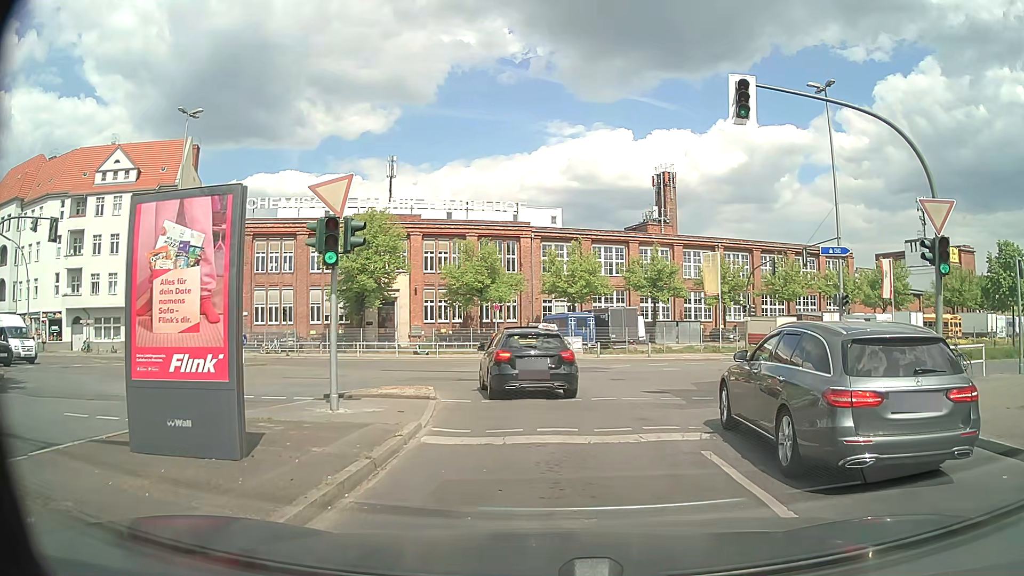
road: tertiary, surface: asphalt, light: Day
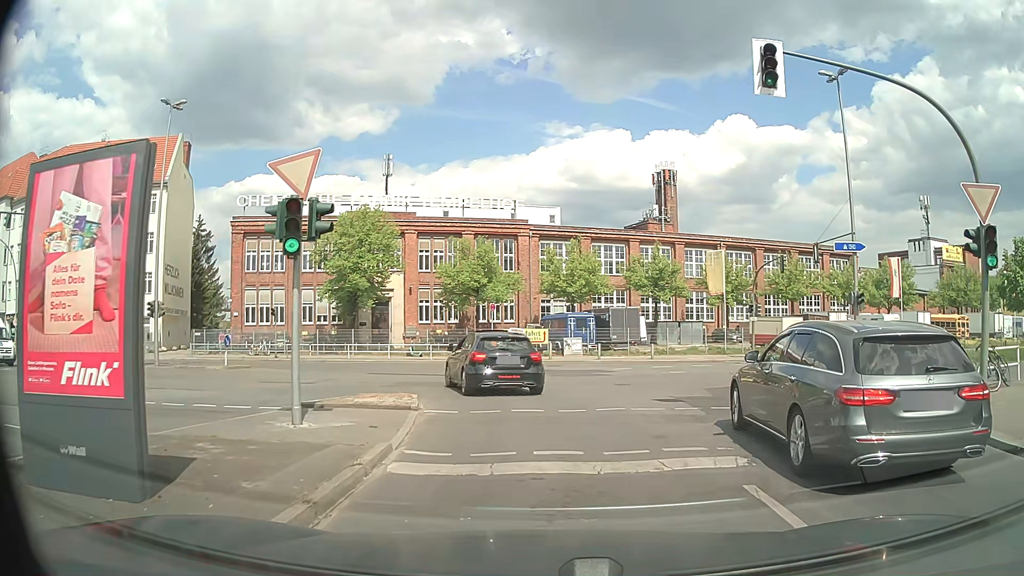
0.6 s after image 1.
(0.0, +1.9) m; -1°
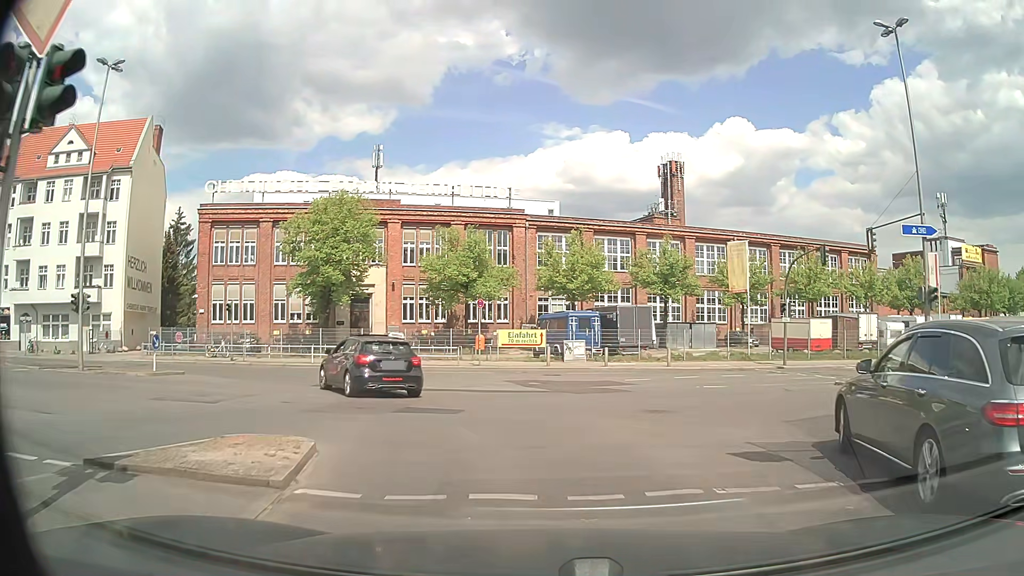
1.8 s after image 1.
(0.0, +6.3) m; -1°
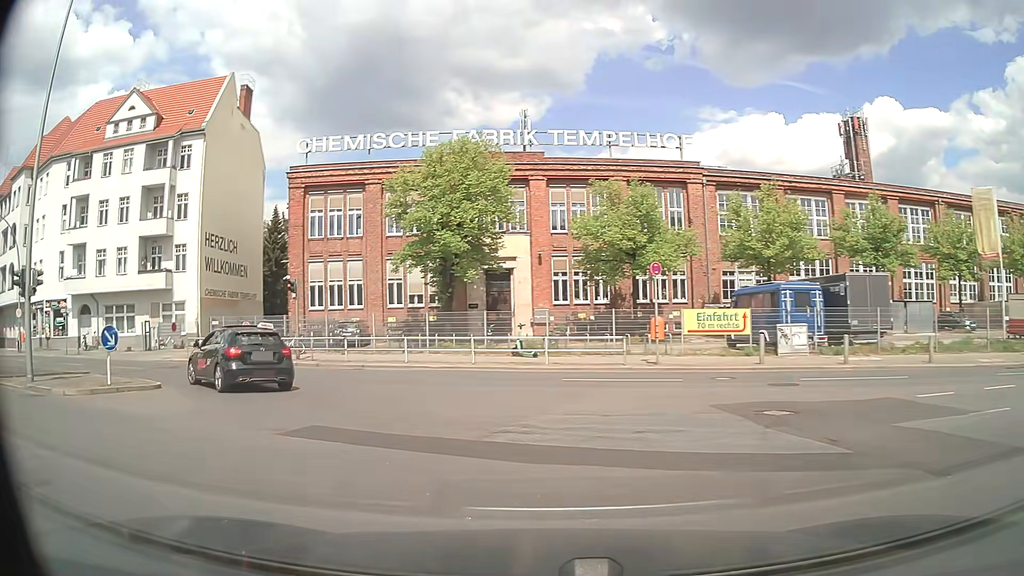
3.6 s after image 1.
(-0.8, +11.6) m; -13°
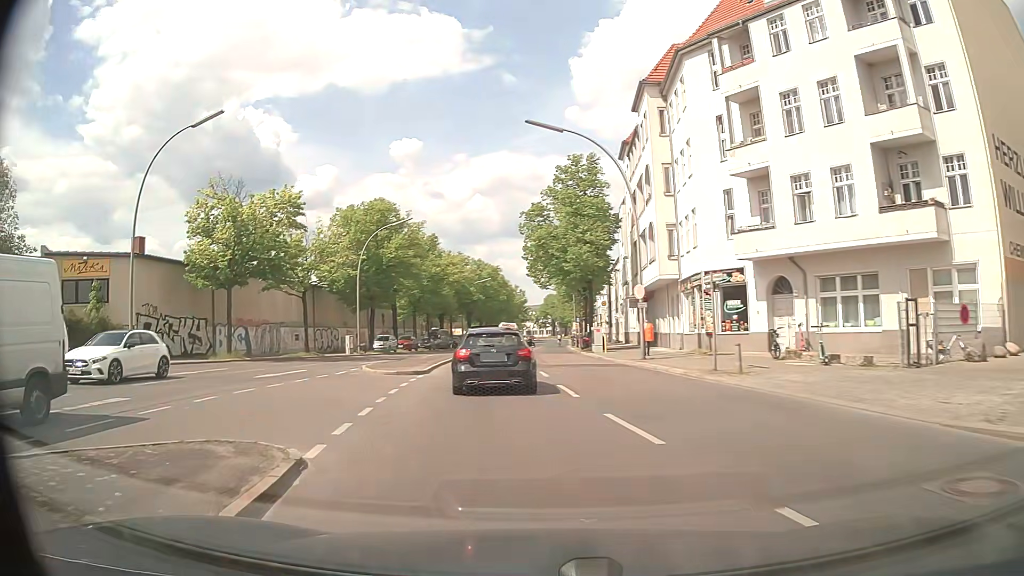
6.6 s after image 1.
(-12.2, +20.2) m; -64°
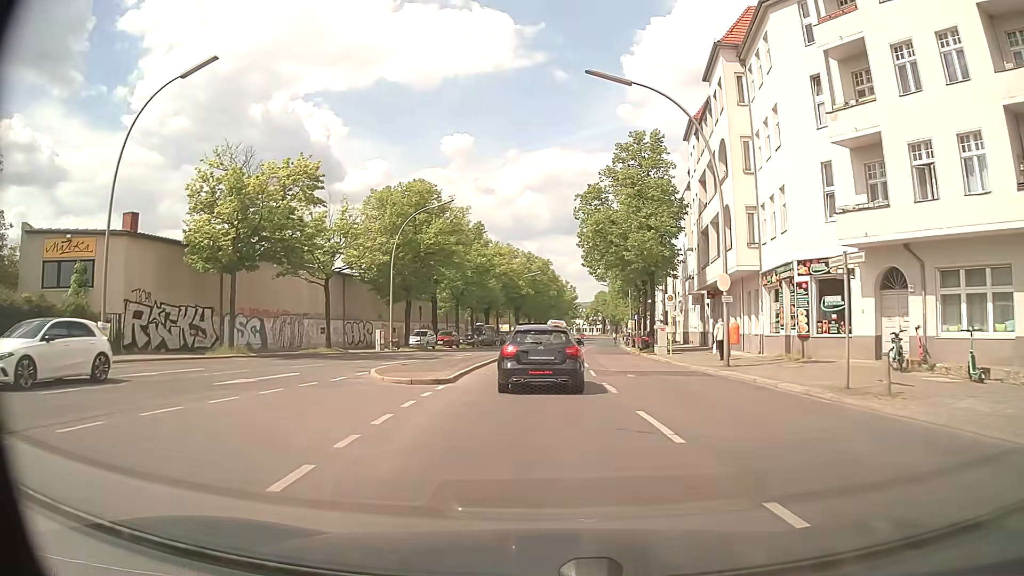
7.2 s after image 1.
(-0.3, +5.7) m; -4°
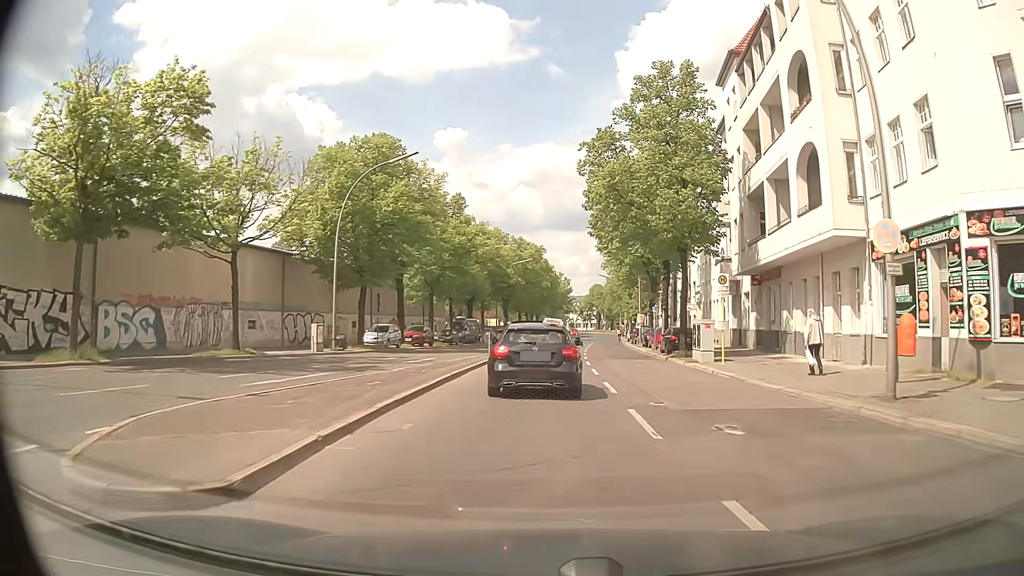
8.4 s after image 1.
(0.0, +12.0) m; +1°
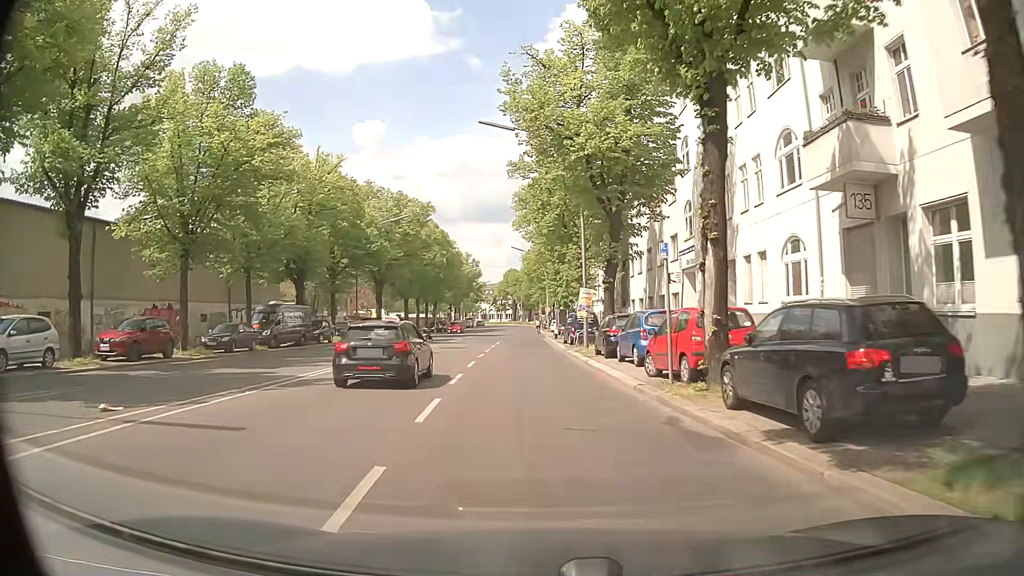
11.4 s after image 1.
(+2.7, +29.0) m; +7°
(0, +10) (-1, +20) (-1, +30) (-1, +40) (-2, +50) (-2, +60) (-2, +70) (-2, +80) (-3, +90) (-3, +100) m
